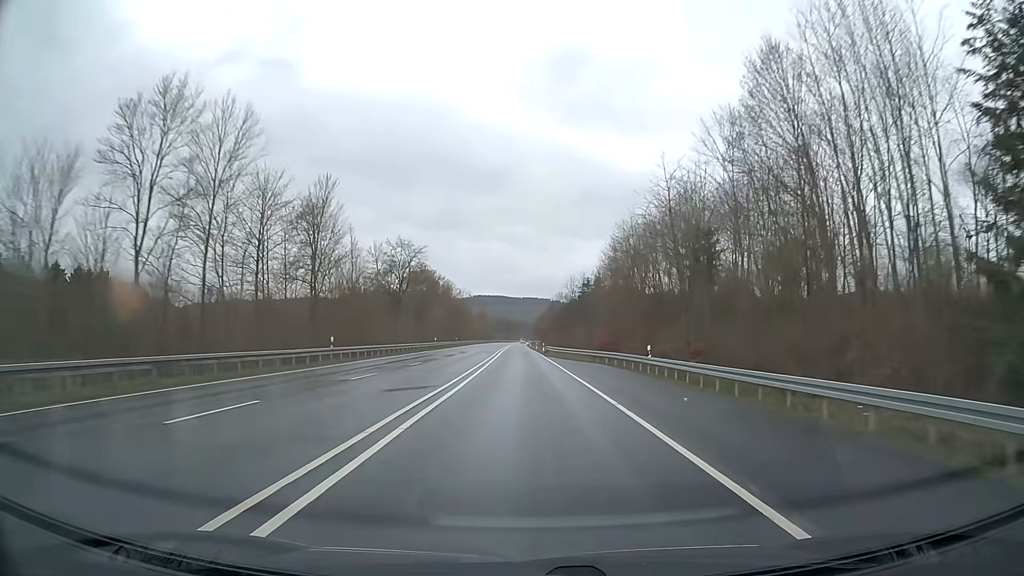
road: primary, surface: asphalt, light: Day
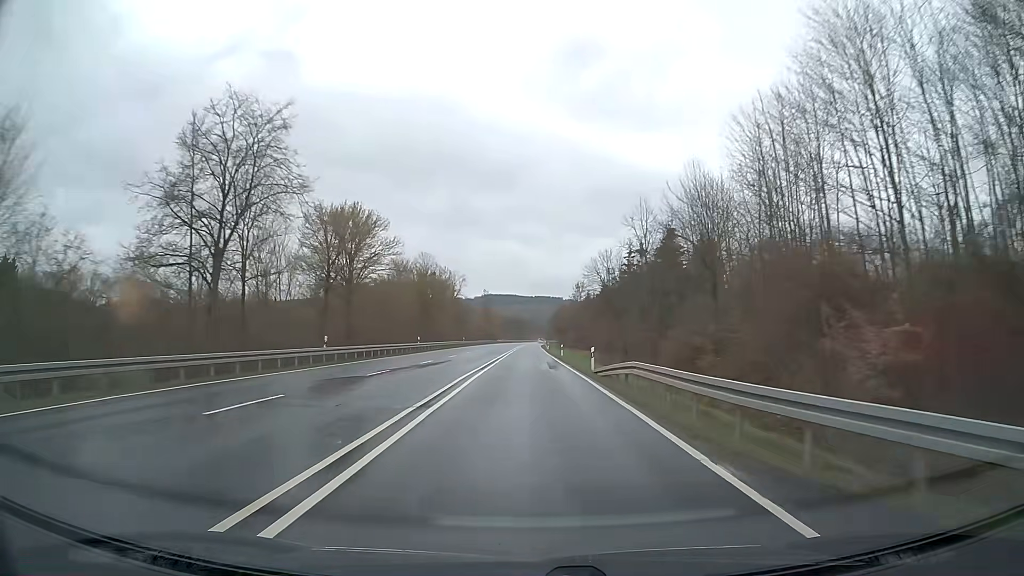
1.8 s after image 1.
(-0.7, +47.4) m; -1°
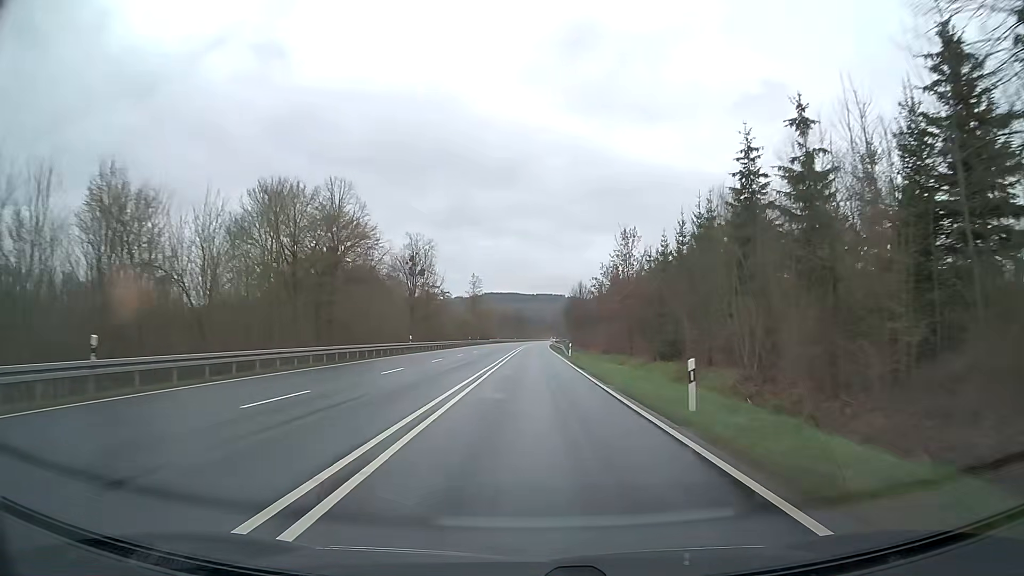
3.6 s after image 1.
(-0.3, +47.3) m; 0°
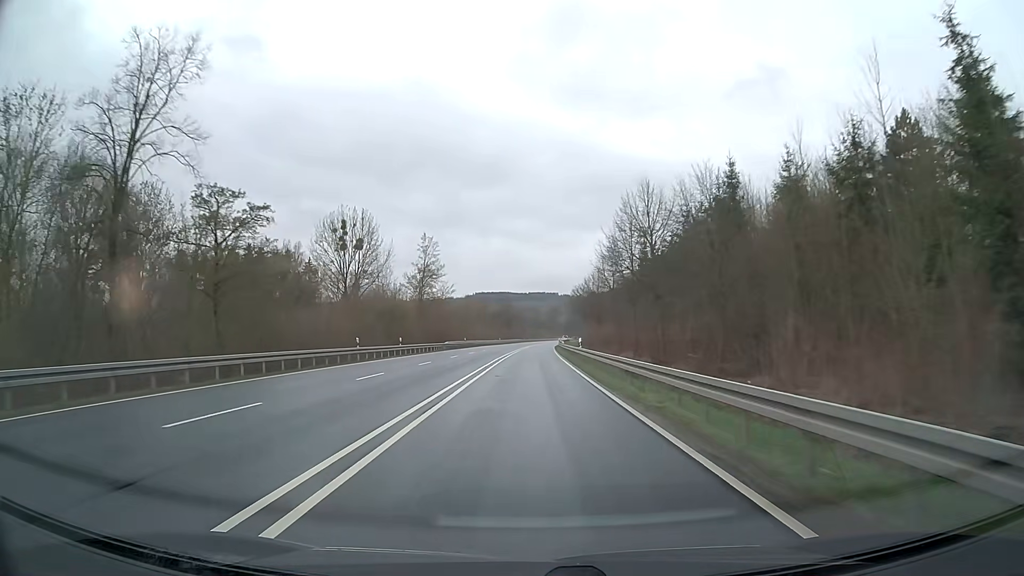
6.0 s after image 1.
(+0.5, +63.2) m; 0°
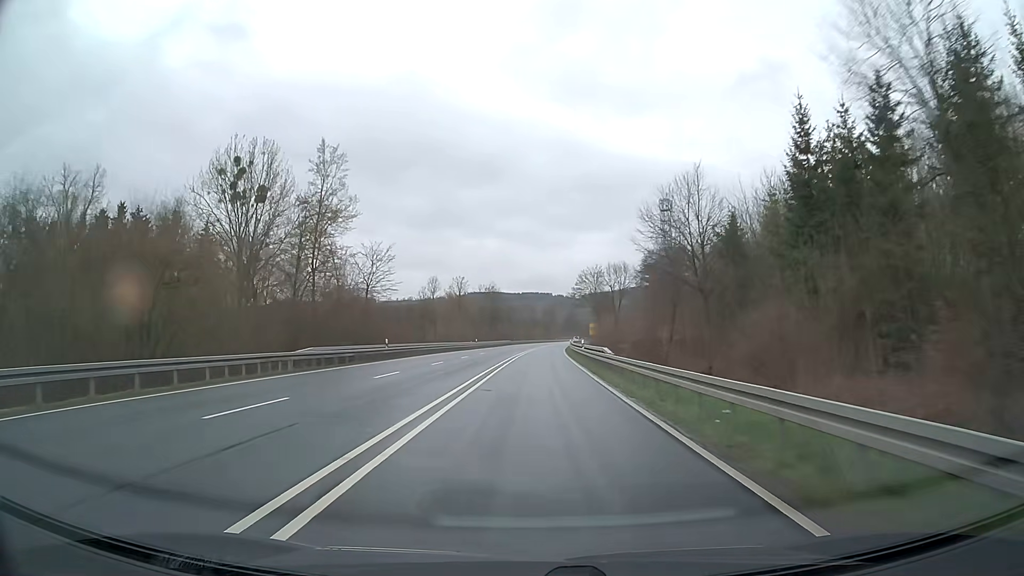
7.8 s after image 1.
(+0.2, +47.4) m; +1°
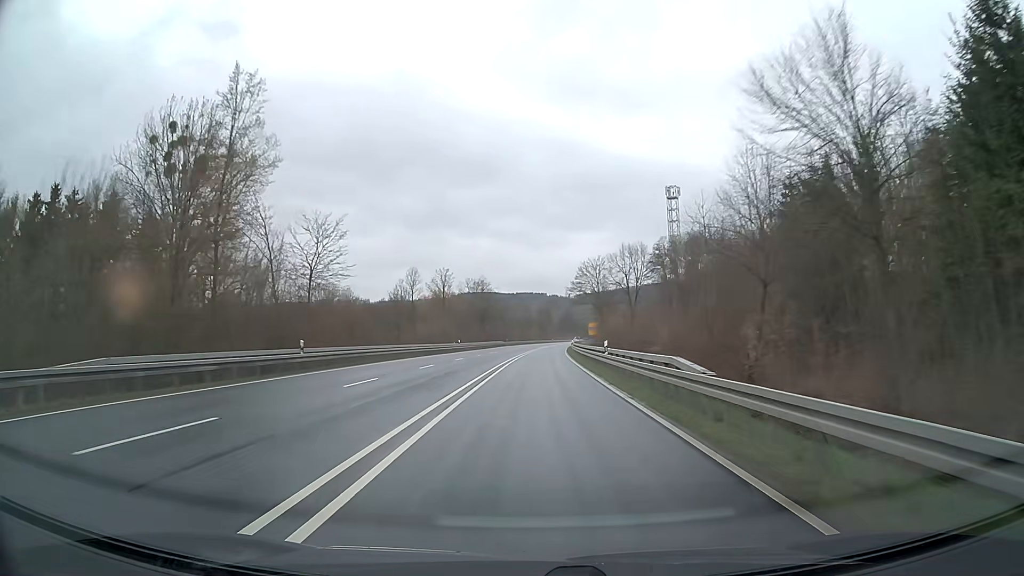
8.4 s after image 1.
(0.0, +15.8) m; 0°
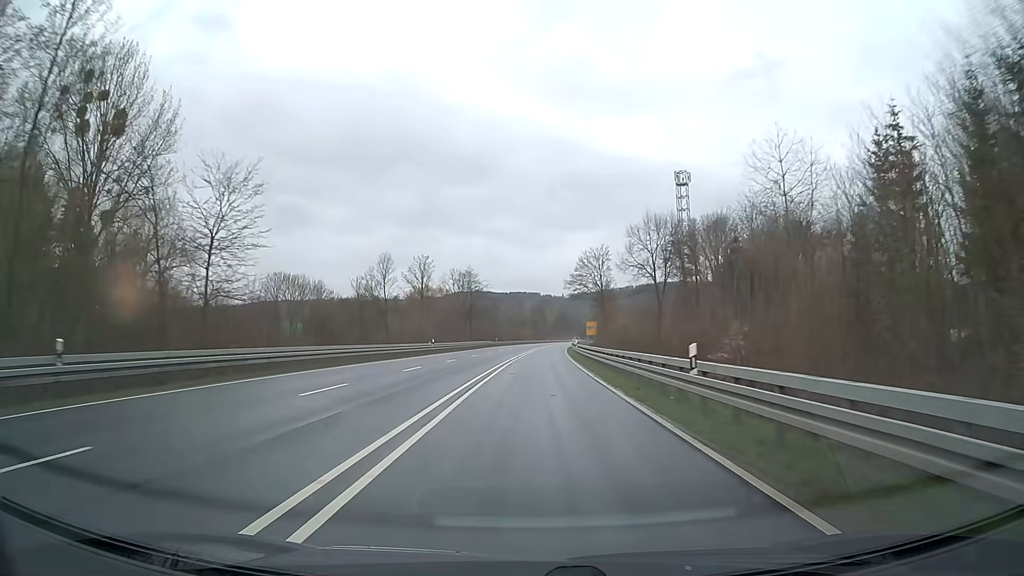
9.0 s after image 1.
(+0.1, +15.8) m; +1°
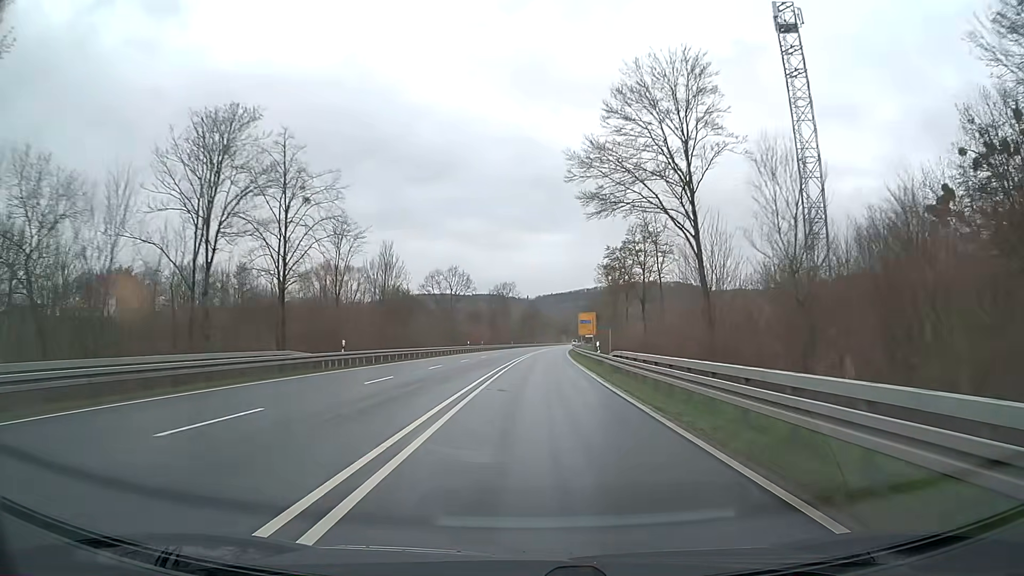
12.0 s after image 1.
(+2.1, +79.0) m; +3°
(0, +10) (0, +20) (0, +30) (+1, +40) (+1, +50) (+1, +60) (+2, +70) (+2, +80) (+3, +90) (+3, +100) m
